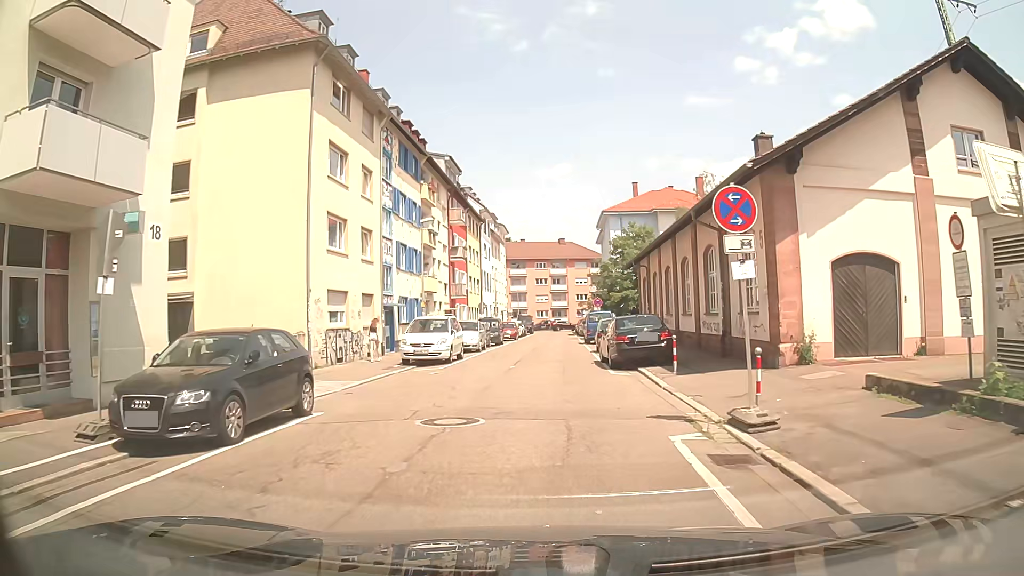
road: residential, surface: asphalt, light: Day
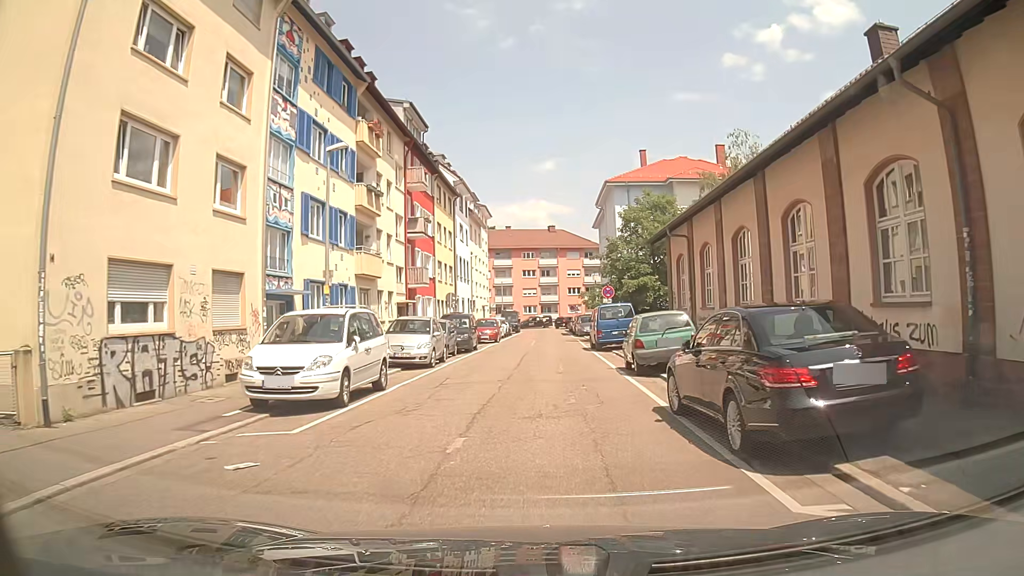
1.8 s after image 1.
(-0.1, +12.8) m; +1°
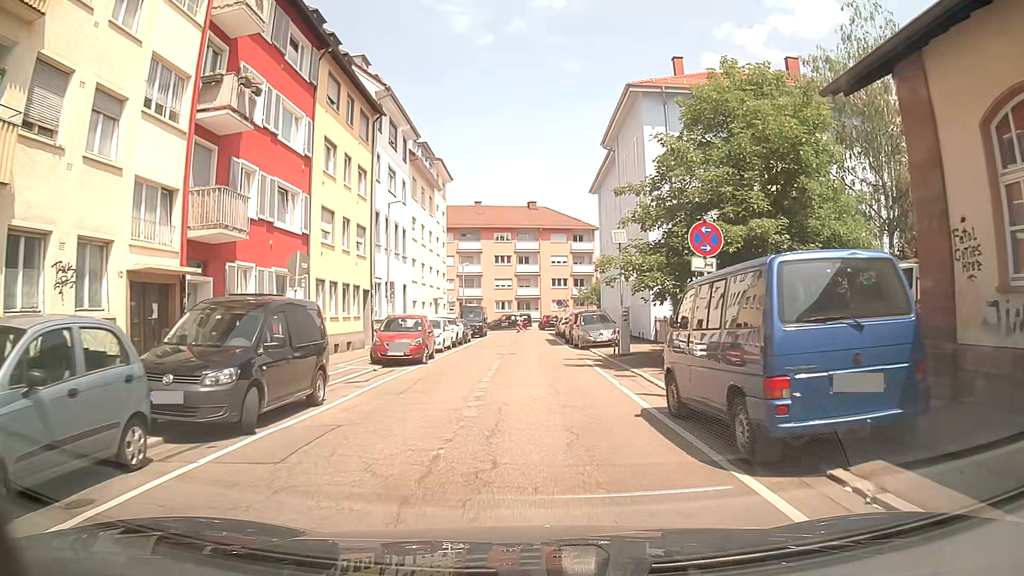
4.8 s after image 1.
(+0.4, +22.2) m; +2°
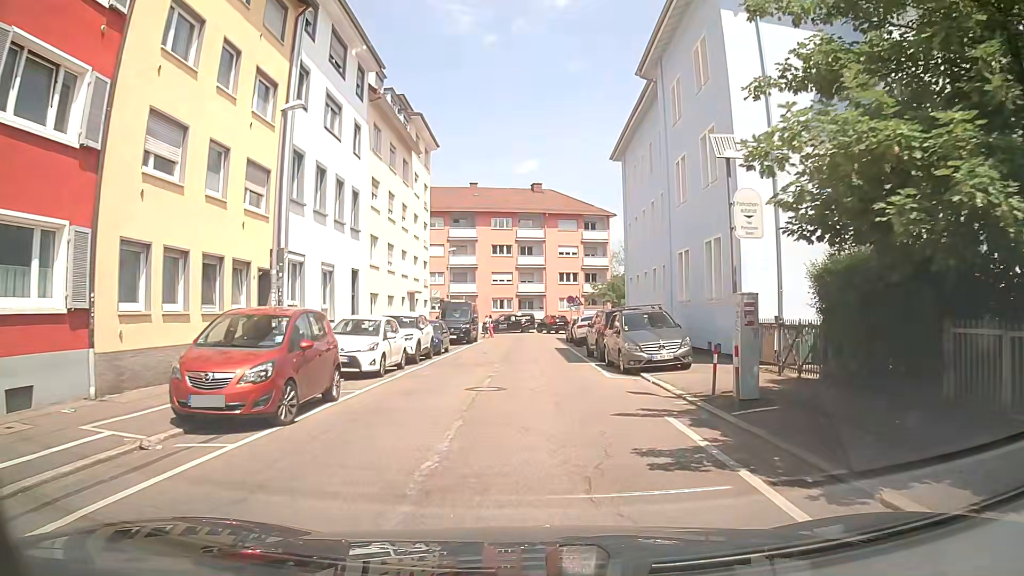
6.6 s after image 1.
(-0.1, +12.7) m; 0°
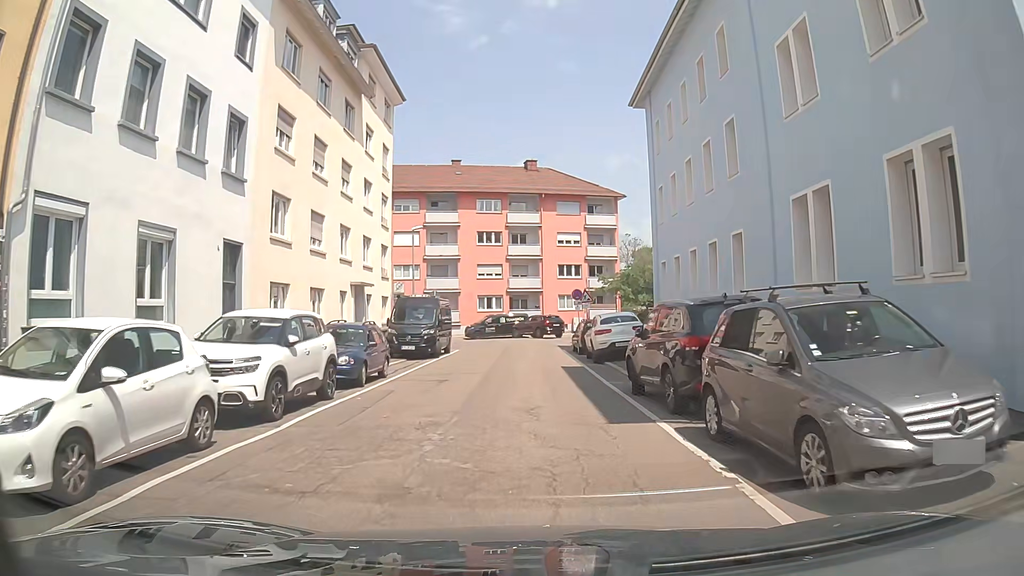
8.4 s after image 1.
(0.0, +12.0) m; +1°
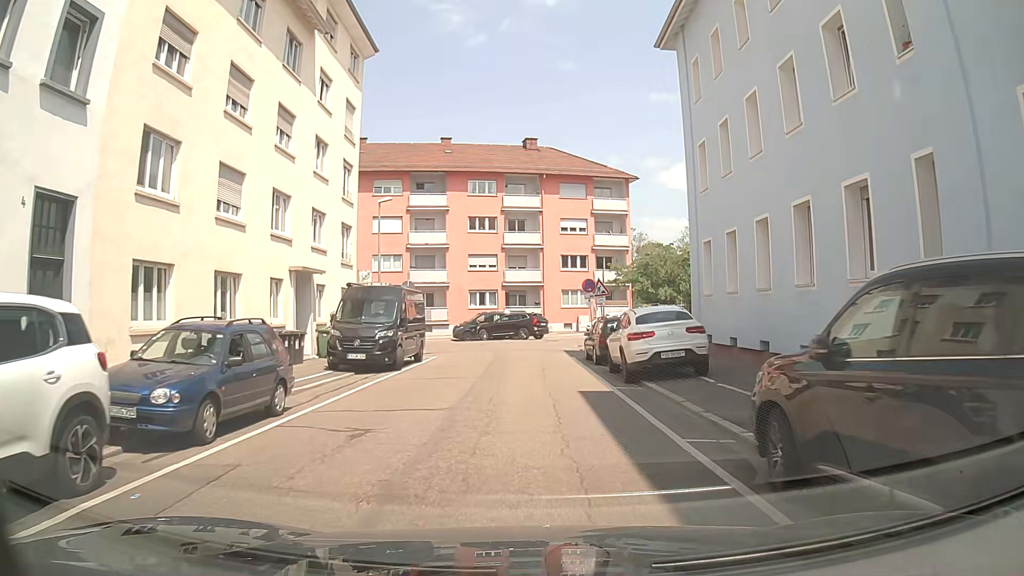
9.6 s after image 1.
(-0.2, +7.6) m; -1°
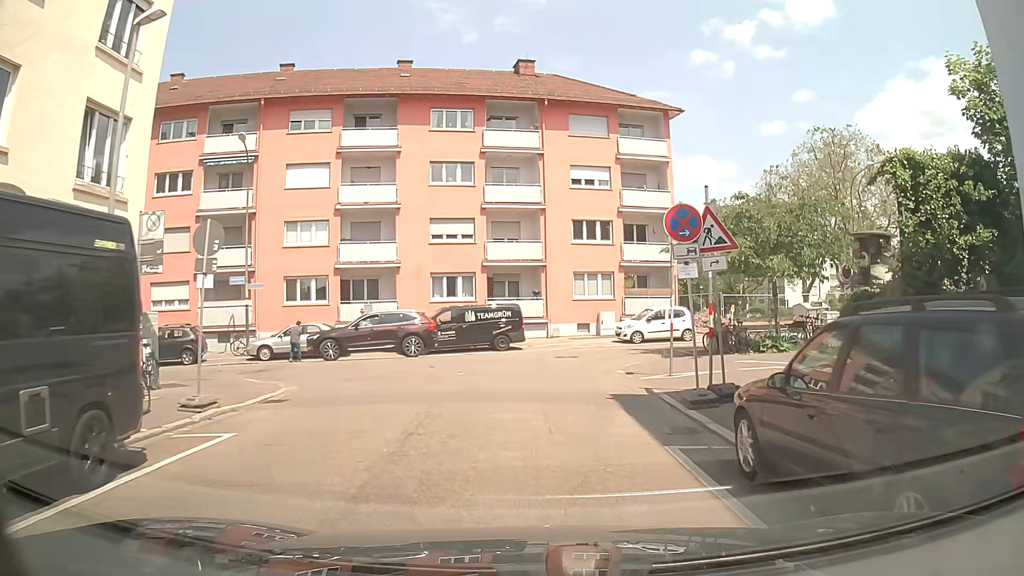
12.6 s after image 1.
(-0.2, +17.8) m; 0°
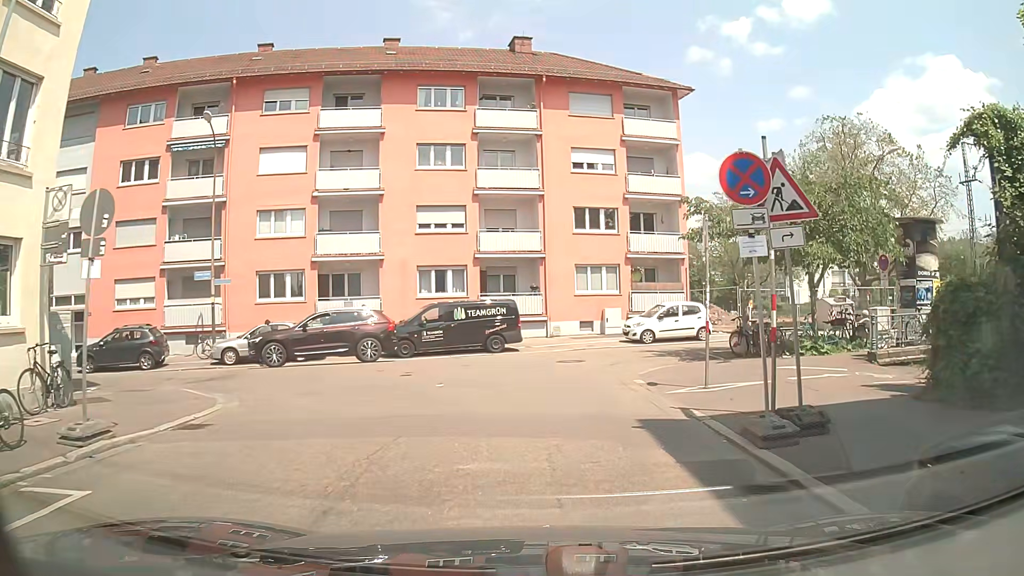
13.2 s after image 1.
(-0.1, +3.1) m; -1°
